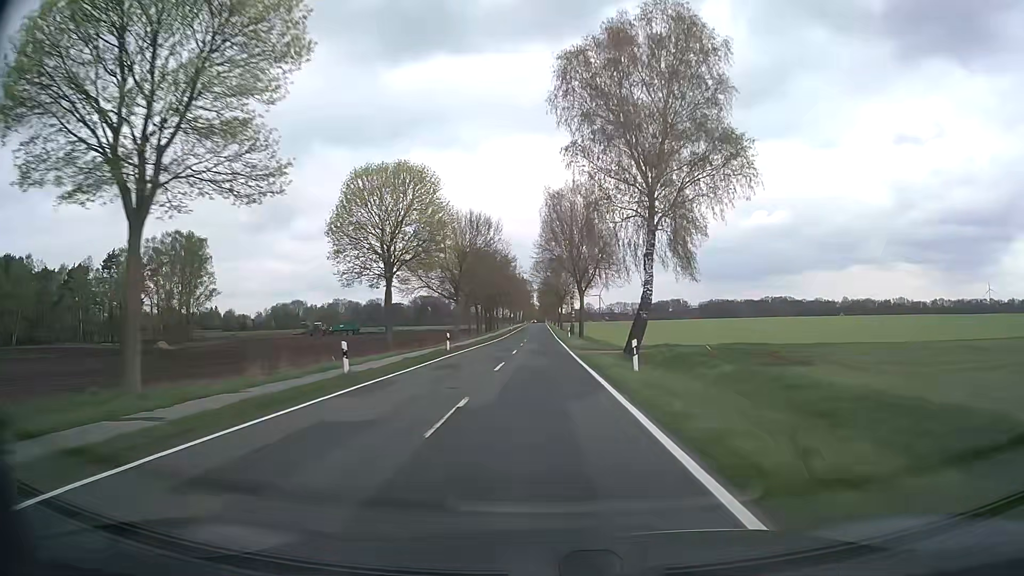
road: secondary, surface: asphalt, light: Day
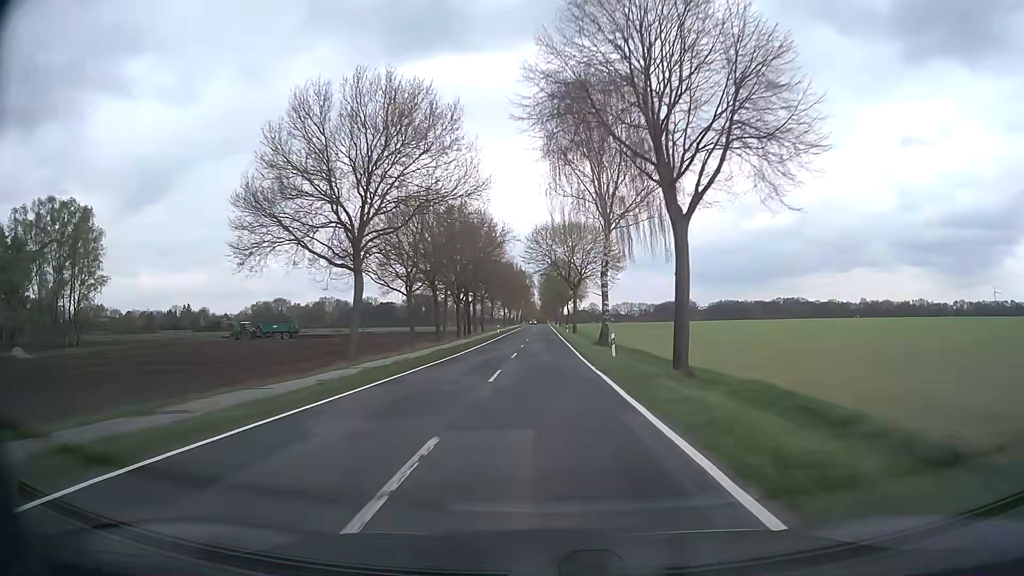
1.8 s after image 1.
(-0.1, +40.1) m; 0°
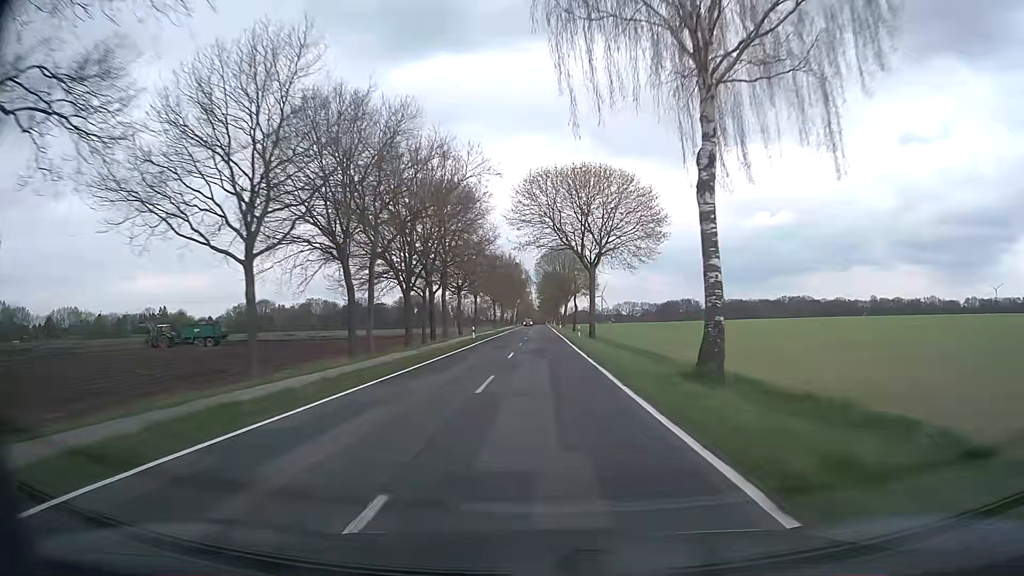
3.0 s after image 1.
(0.0, +27.0) m; 0°
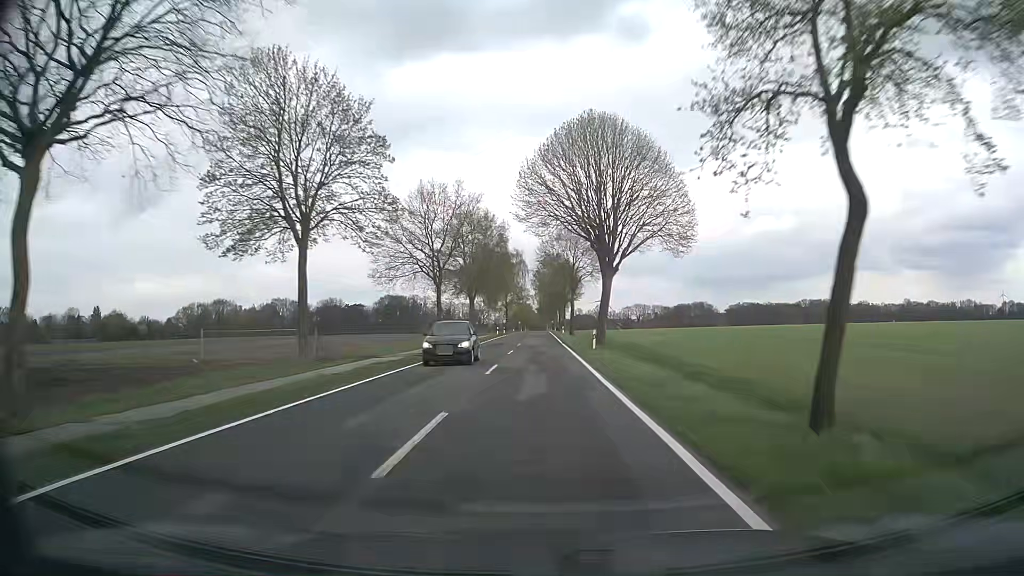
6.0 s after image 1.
(0.0, +67.1) m; 0°
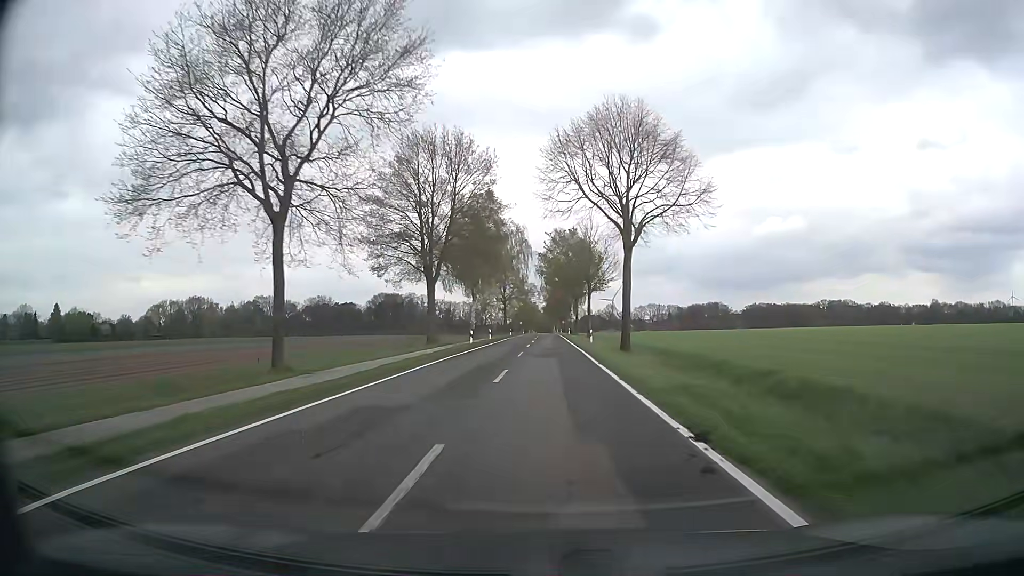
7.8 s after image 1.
(-0.4, +38.2) m; -1°
(0, +10) (0, +20) (0, +30) (0, +40) (0, +50) (+1, +60) (+1, +70) (+1, +80) (+1, +90) (+1, +100) m
